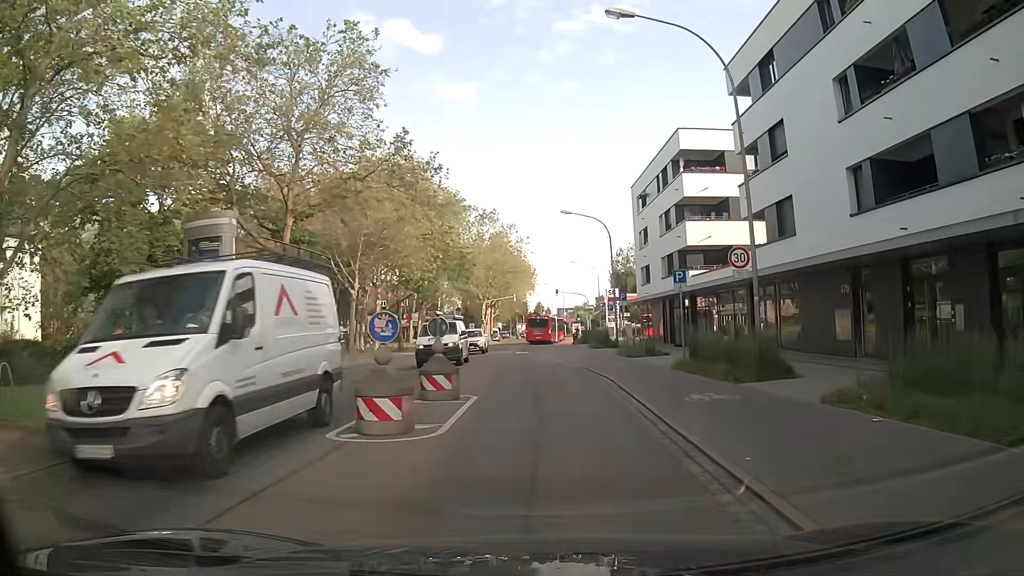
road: secondary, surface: asphalt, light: Day
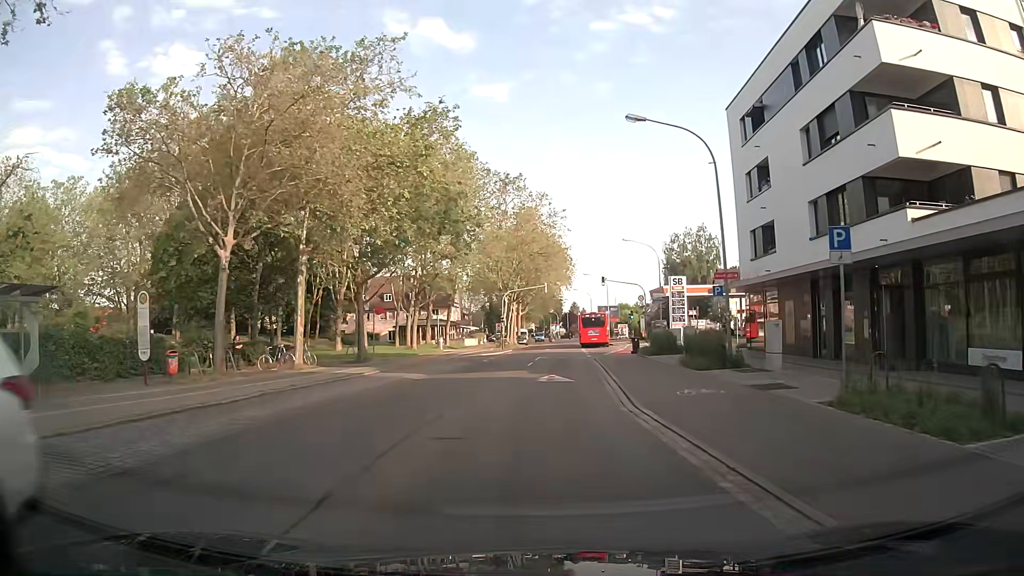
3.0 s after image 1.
(-0.3, +22.4) m; -2°
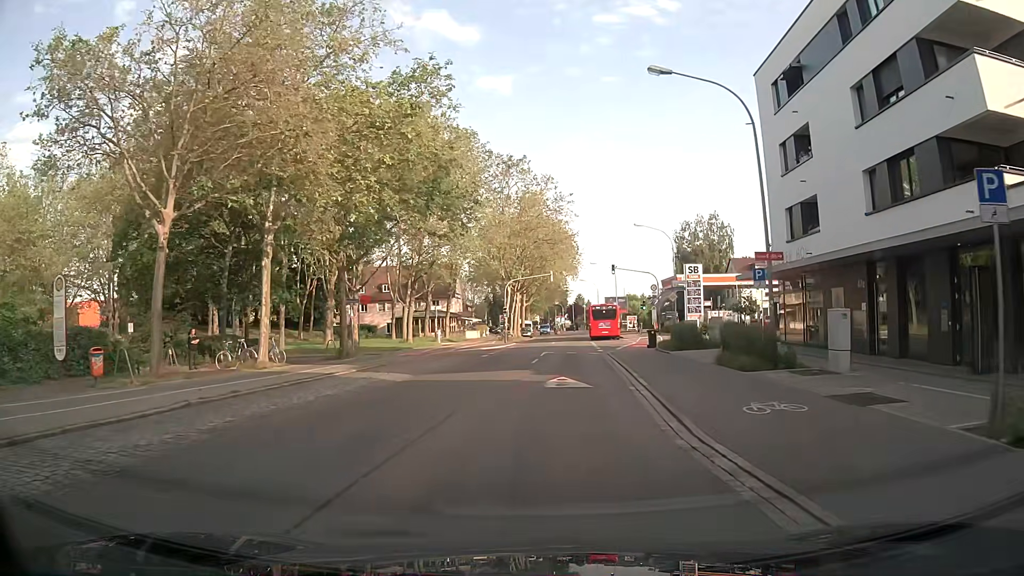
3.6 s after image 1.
(0.0, +4.4) m; +1°
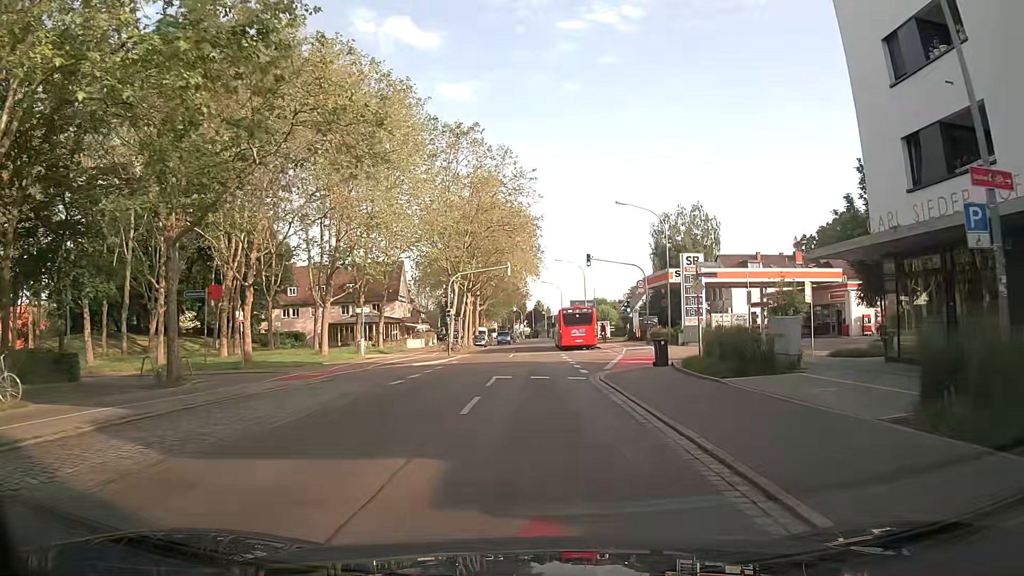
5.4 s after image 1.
(0.0, +13.5) m; +2°
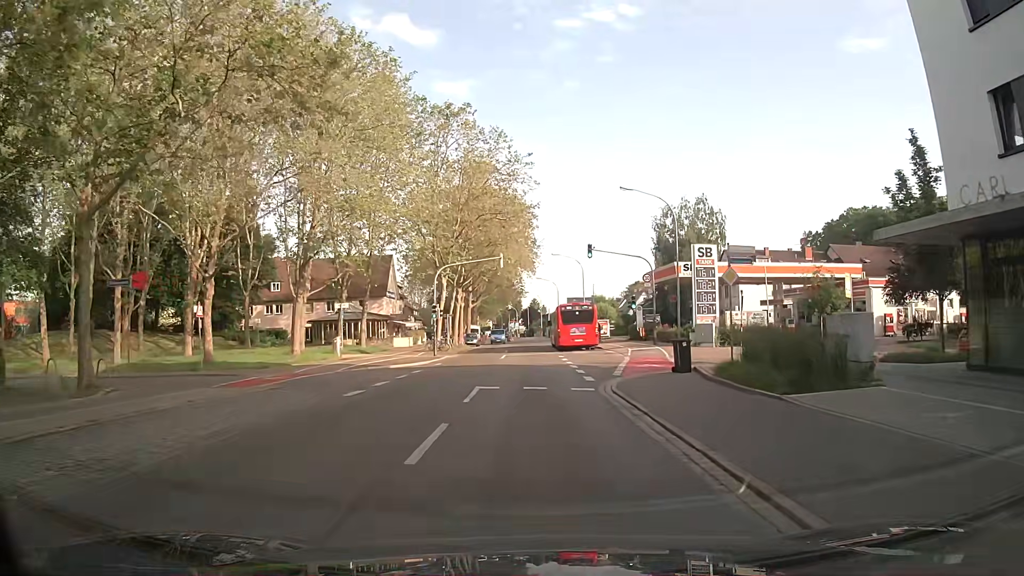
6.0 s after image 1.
(0.0, +4.5) m; 0°
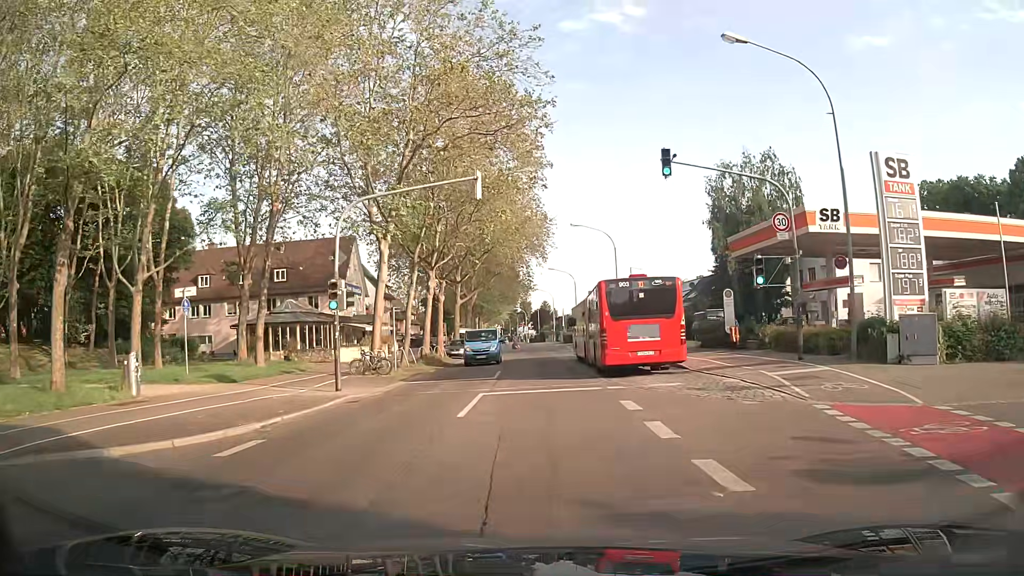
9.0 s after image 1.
(-0.1, +22.5) m; -1°
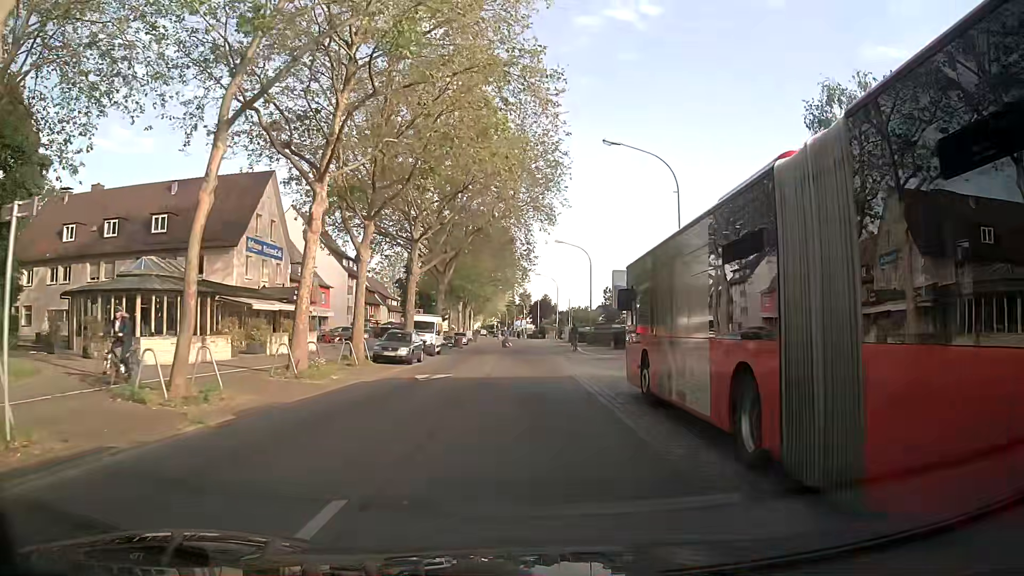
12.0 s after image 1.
(+0.1, +22.4) m; +1°
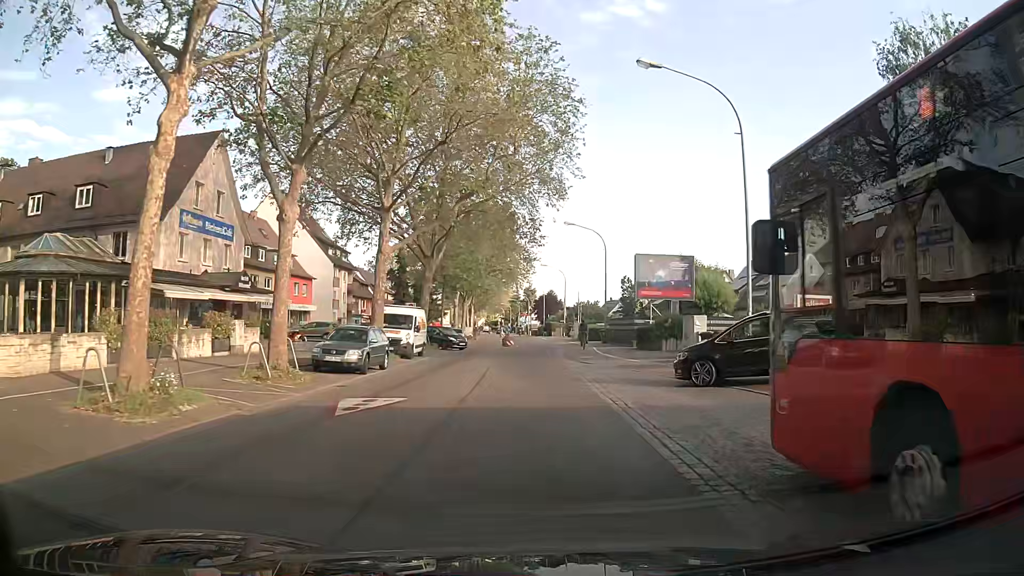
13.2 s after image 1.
(0.0, +9.0) m; -3°
(0, +10) (0, +20) (+1, +30) (+1, +40) (+2, +50) (+2, +60) (+1, +70) (+1, +80) (0, +90) (0, +100) m
